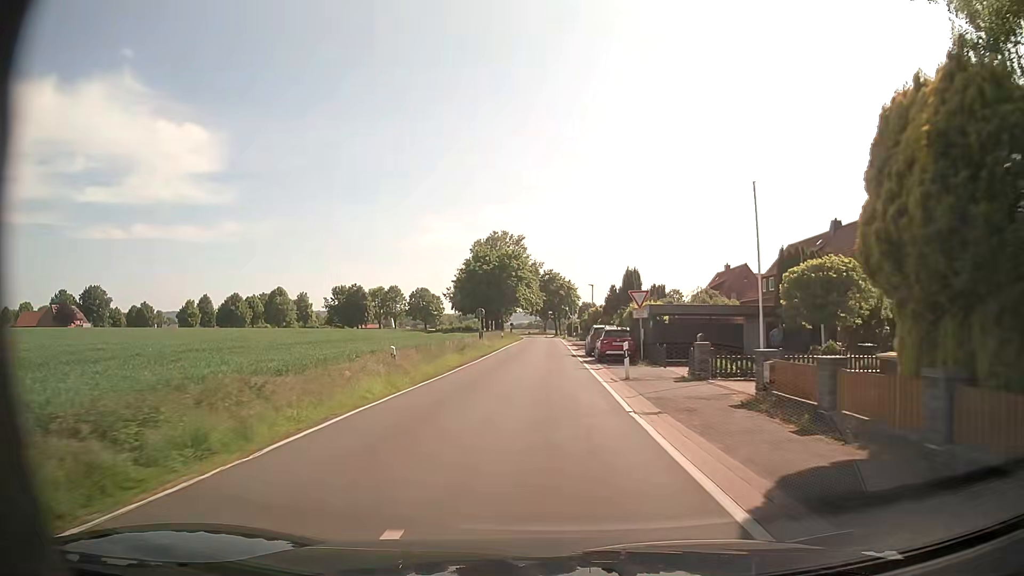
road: tertiary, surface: asphalt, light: Day
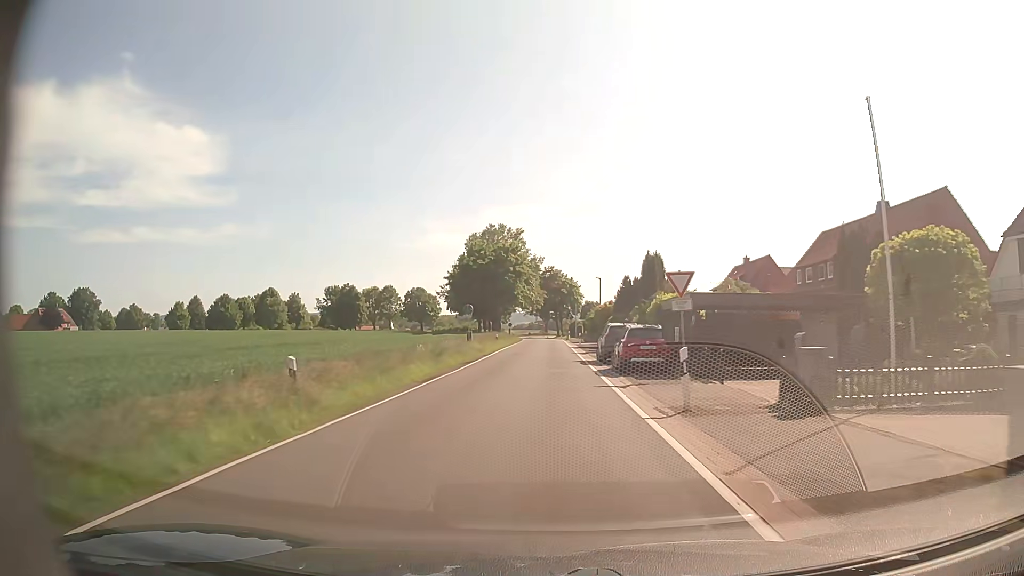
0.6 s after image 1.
(0.0, +8.3) m; 0°
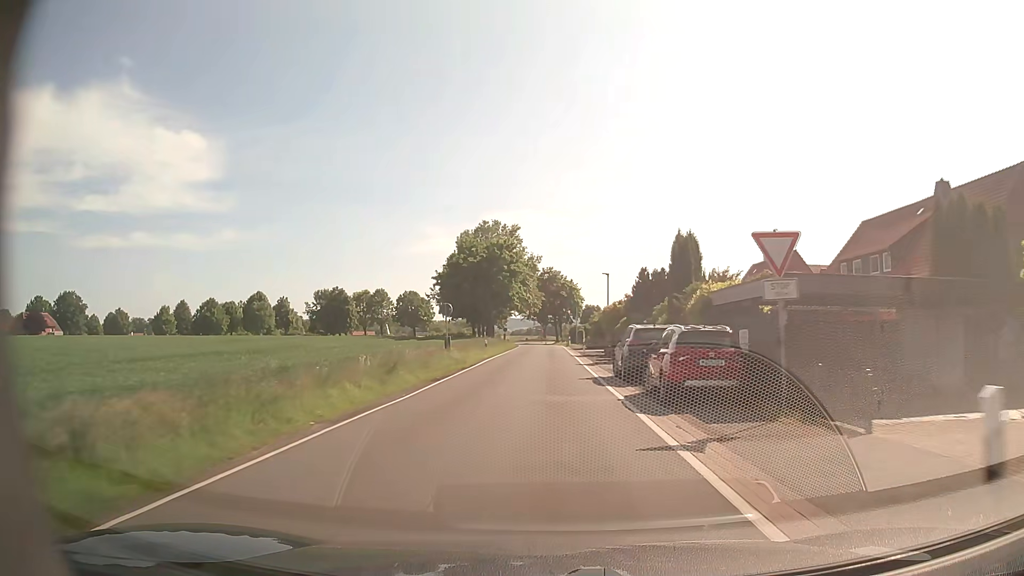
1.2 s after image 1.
(0.0, +8.4) m; 0°
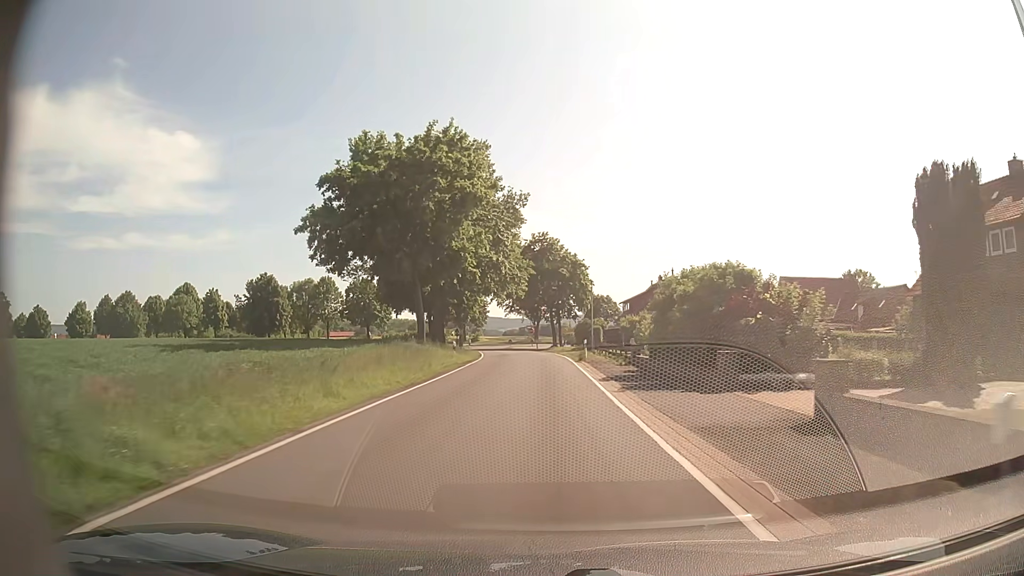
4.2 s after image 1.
(+0.2, +43.1) m; 0°
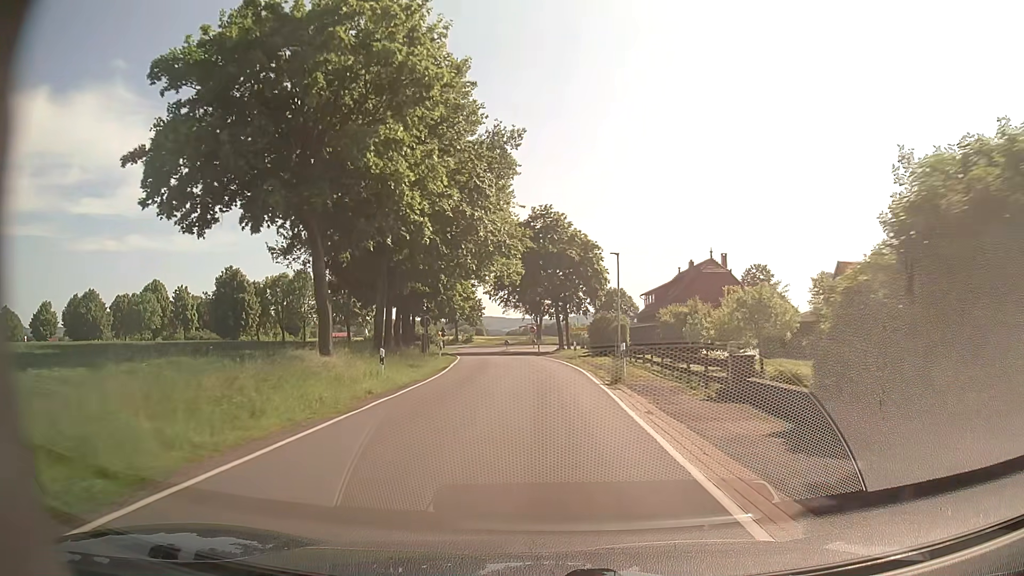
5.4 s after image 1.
(0.0, +17.2) m; 0°
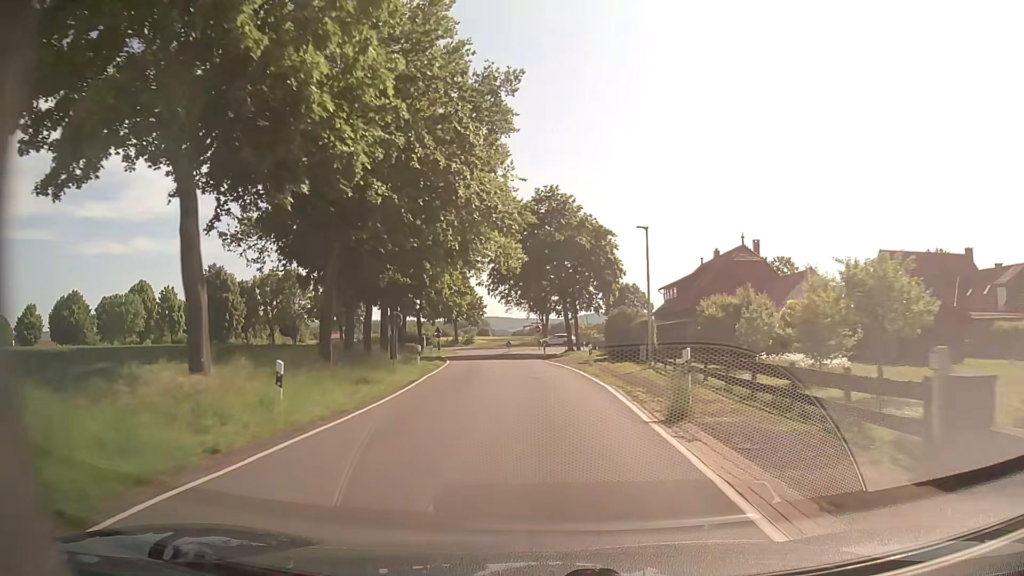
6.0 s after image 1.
(0.0, +8.5) m; 0°
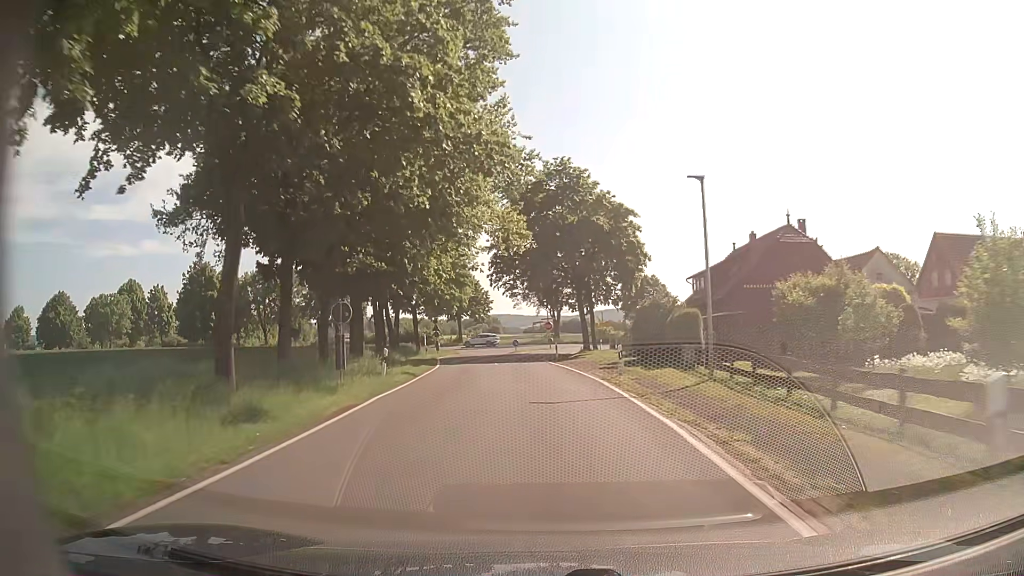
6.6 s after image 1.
(-0.1, +8.4) m; -1°
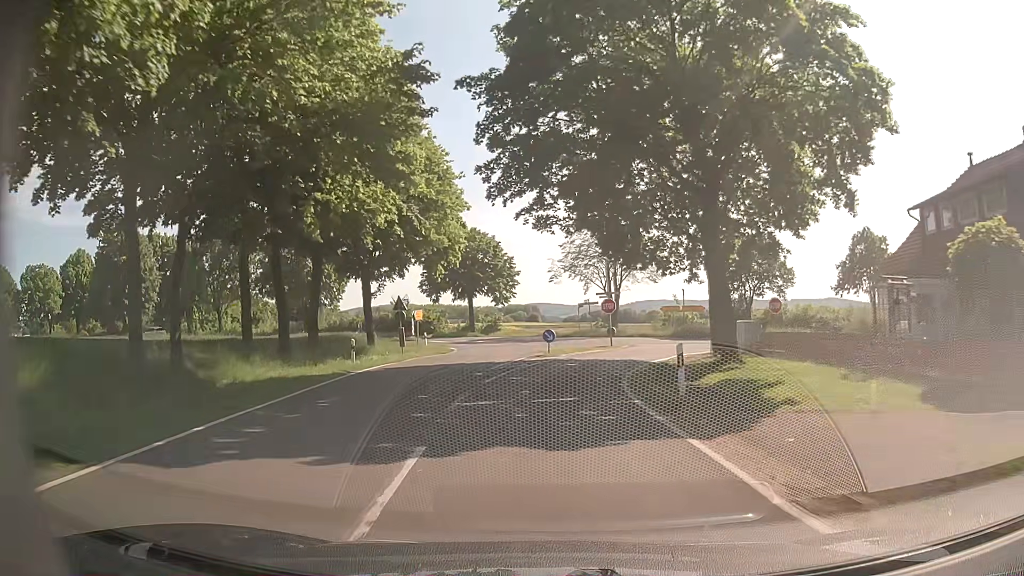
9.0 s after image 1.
(-1.1, +31.1) m; -4°
(0, +10) (+1, +20) (+3, +30) (+9, +38) (+18, +41) (+28, +39) (+37, +35) (+46, +31) (+55, +27) (+64, +23) m
